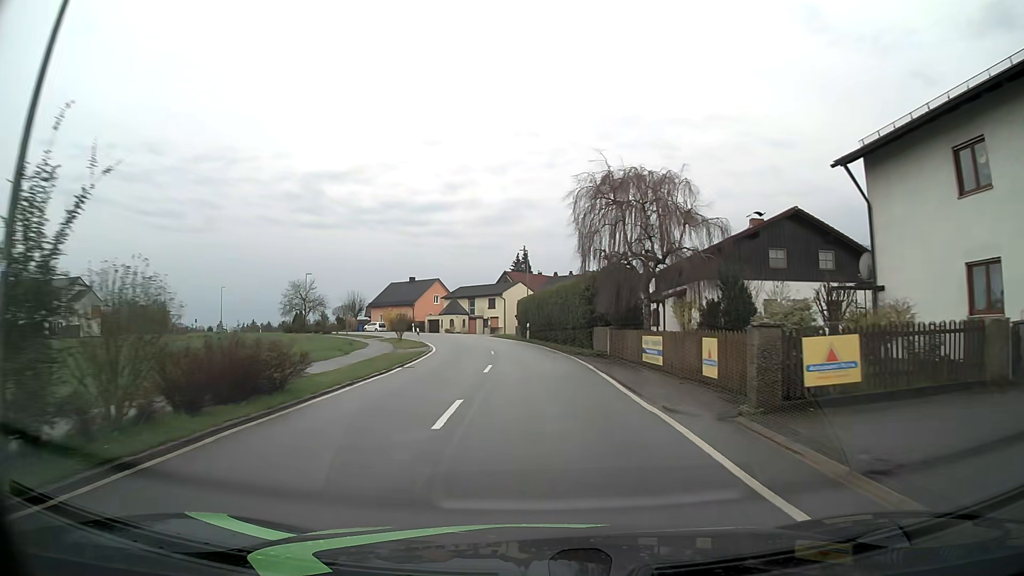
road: tertiary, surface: asphalt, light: Day
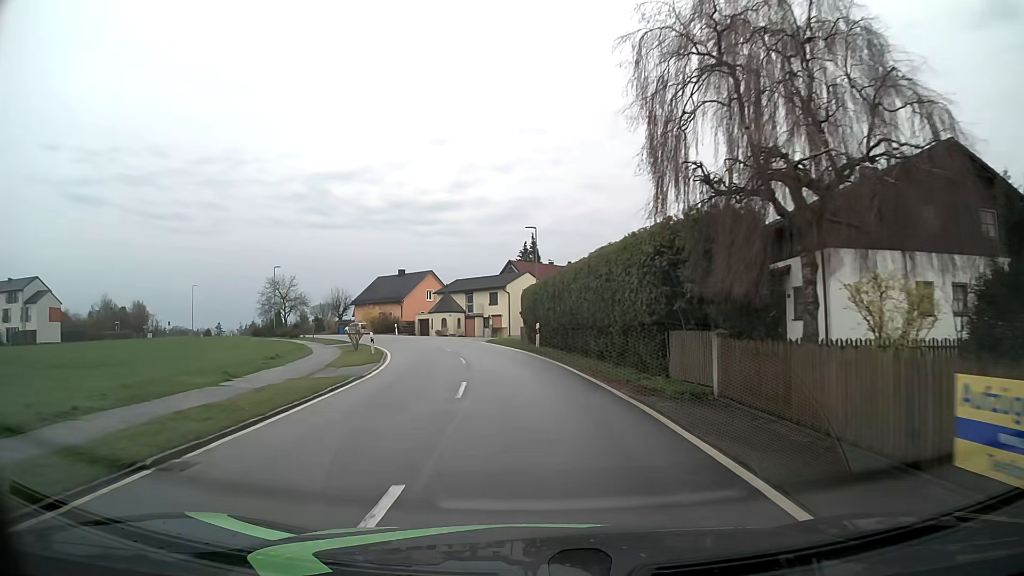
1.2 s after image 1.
(-0.1, +14.7) m; -1°
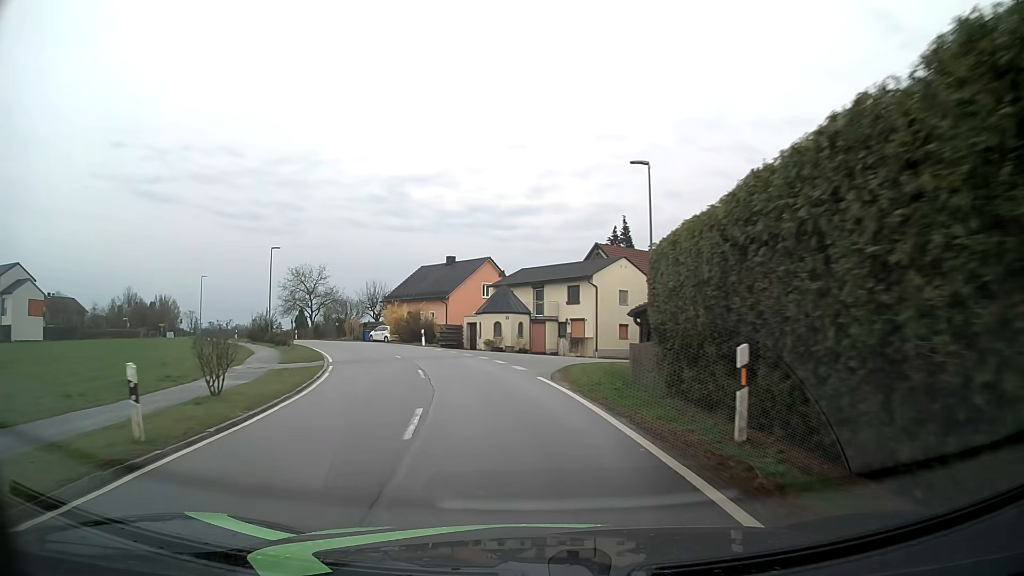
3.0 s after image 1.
(-1.0, +21.8) m; -6°
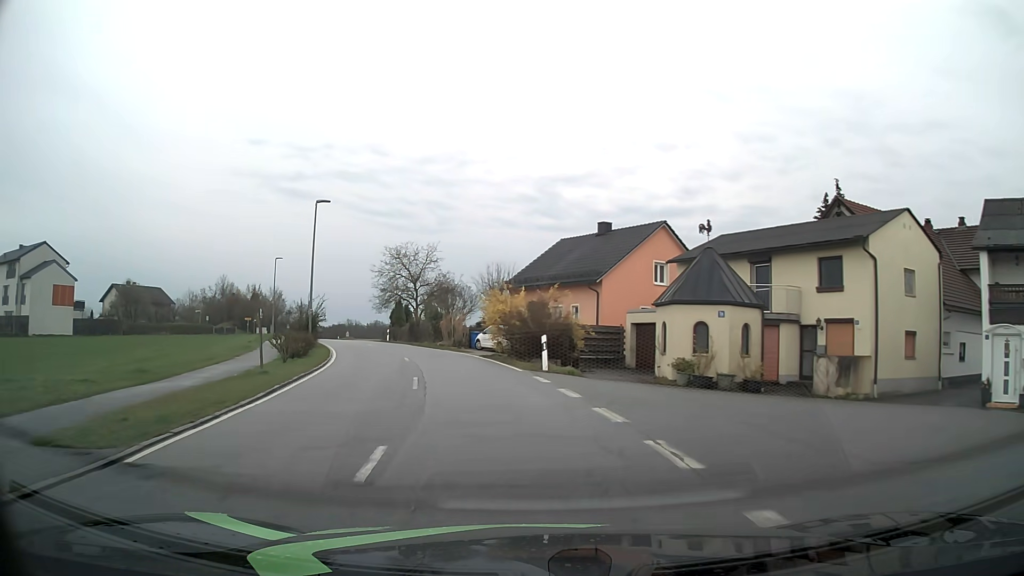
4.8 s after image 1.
(-2.4, +21.7) m; -13°
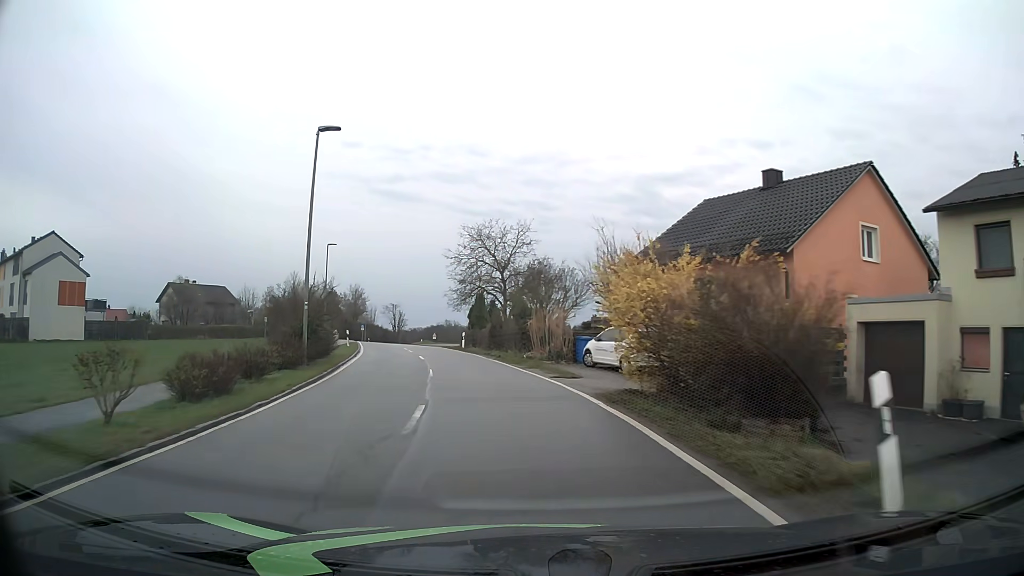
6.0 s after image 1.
(-1.1, +14.8) m; -9°
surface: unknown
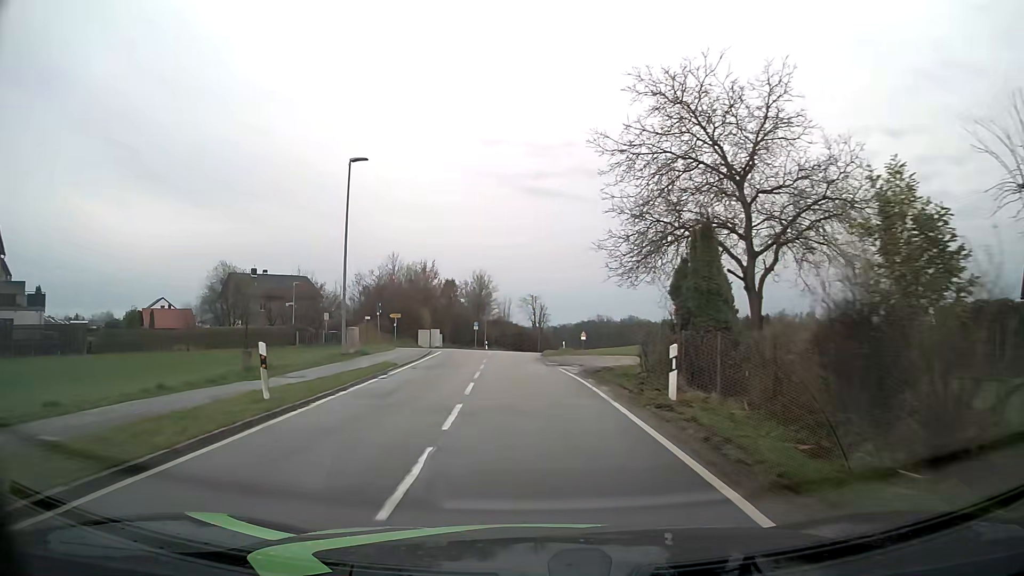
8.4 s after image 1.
(-3.8, +30.5) m; -13°
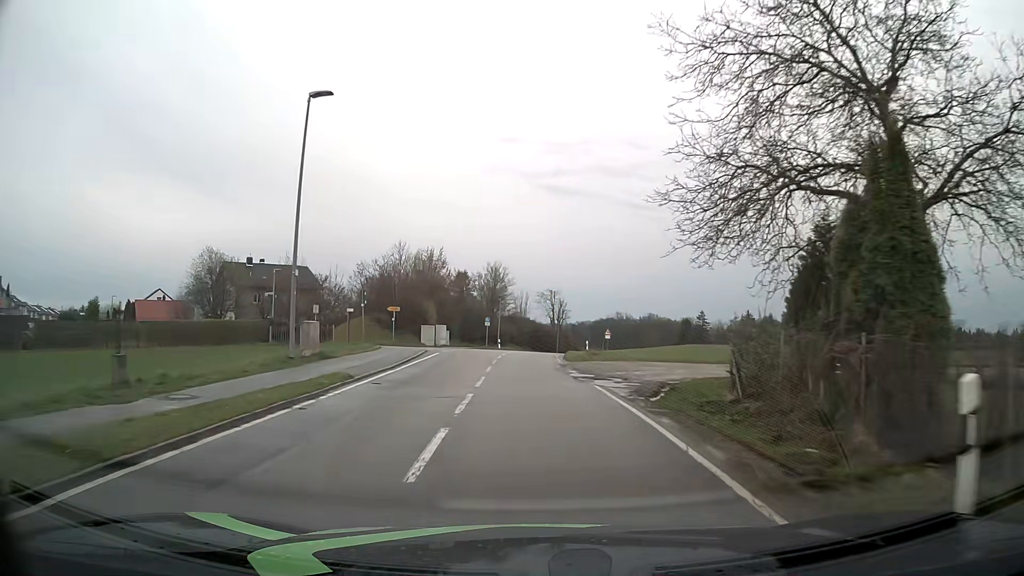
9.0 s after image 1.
(-0.1, +8.0) m; -1°
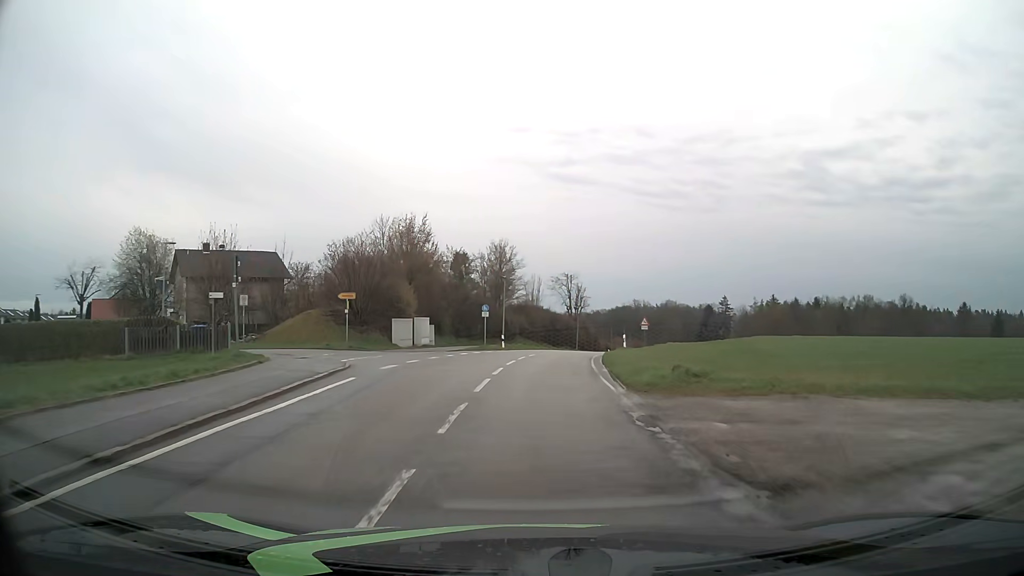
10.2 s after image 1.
(-0.2, +16.1) m; -1°
(0, +10) (0, +20) (+1, +30) (+2, +40) (+4, +50) (+7, +59) (+9, +69) (+12, +79) (+14, +88) (+17, +98) m
